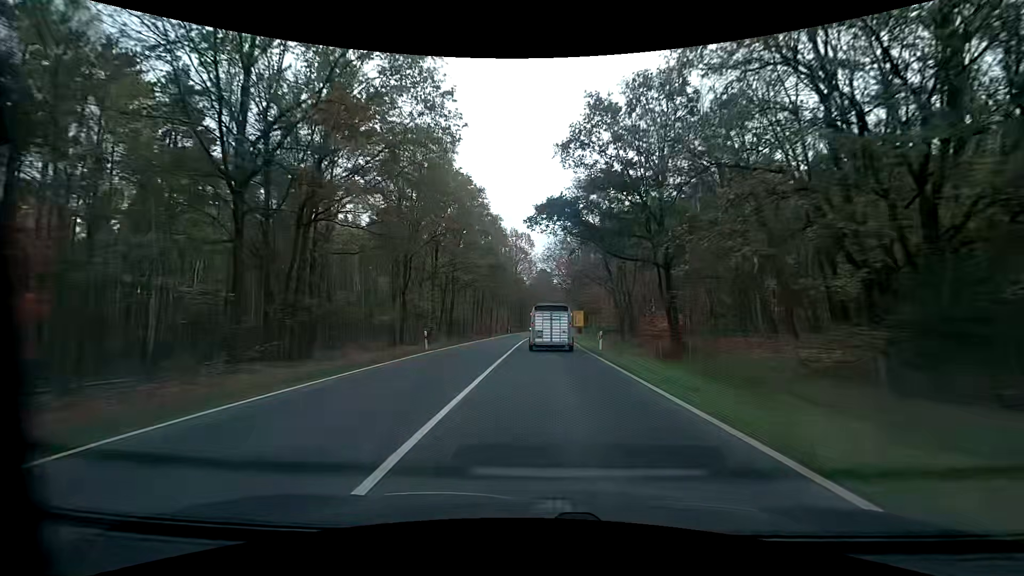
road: primary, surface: asphalt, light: Day
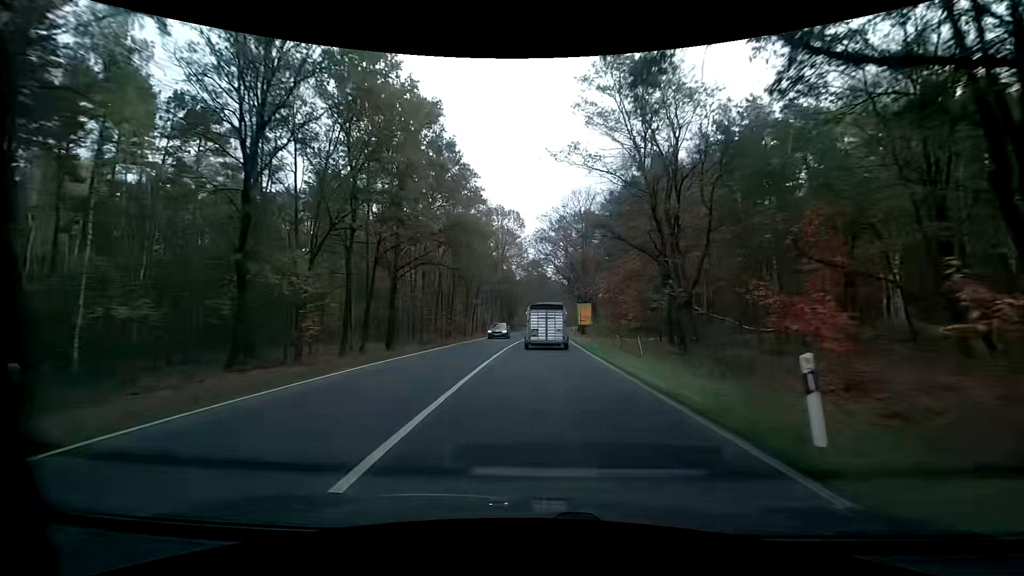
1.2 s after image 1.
(+0.2, +21.4) m; +1°
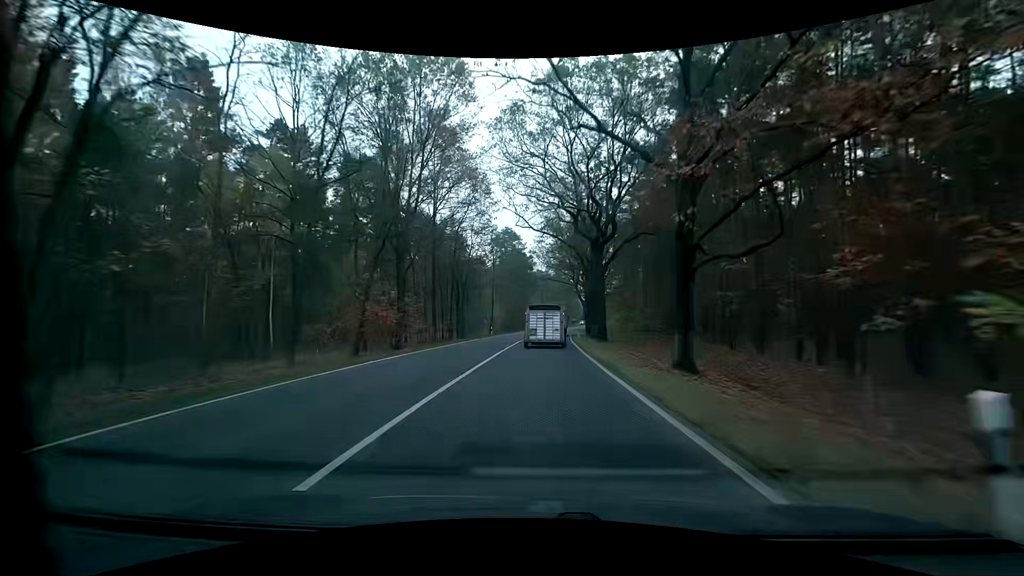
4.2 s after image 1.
(+1.2, +53.7) m; +2°
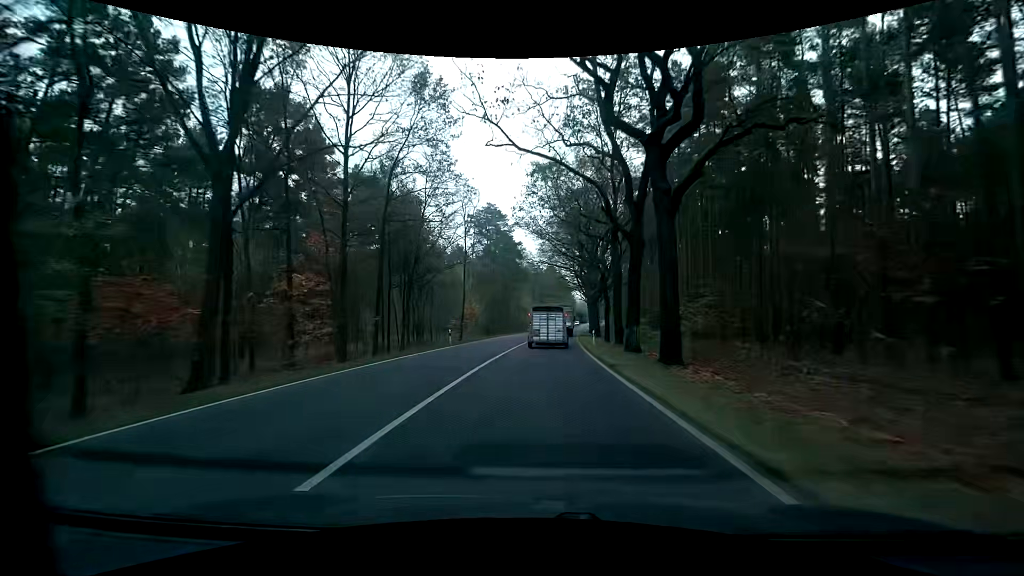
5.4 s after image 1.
(+0.2, +21.7) m; +1°
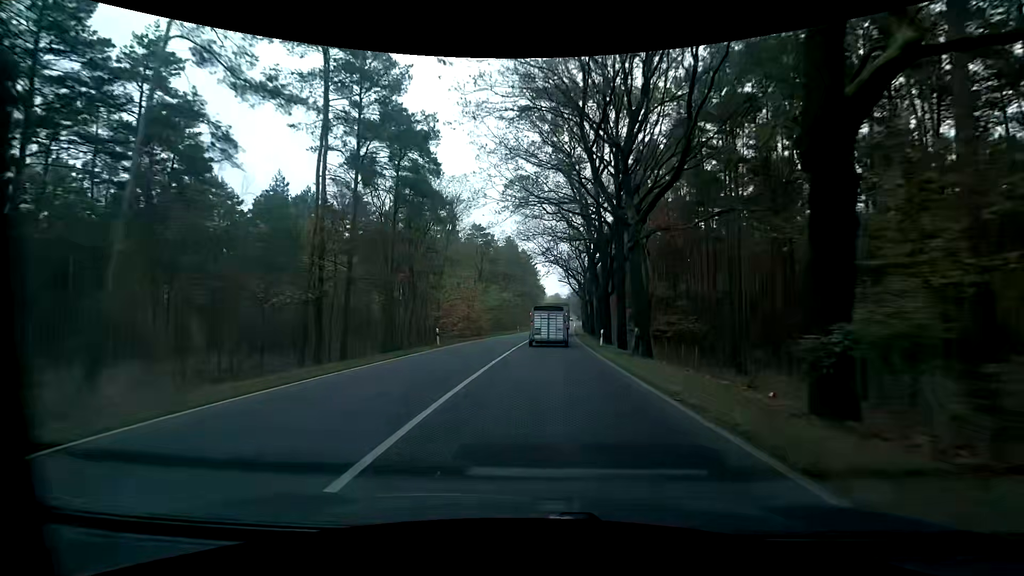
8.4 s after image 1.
(+1.8, +55.1) m; +4°
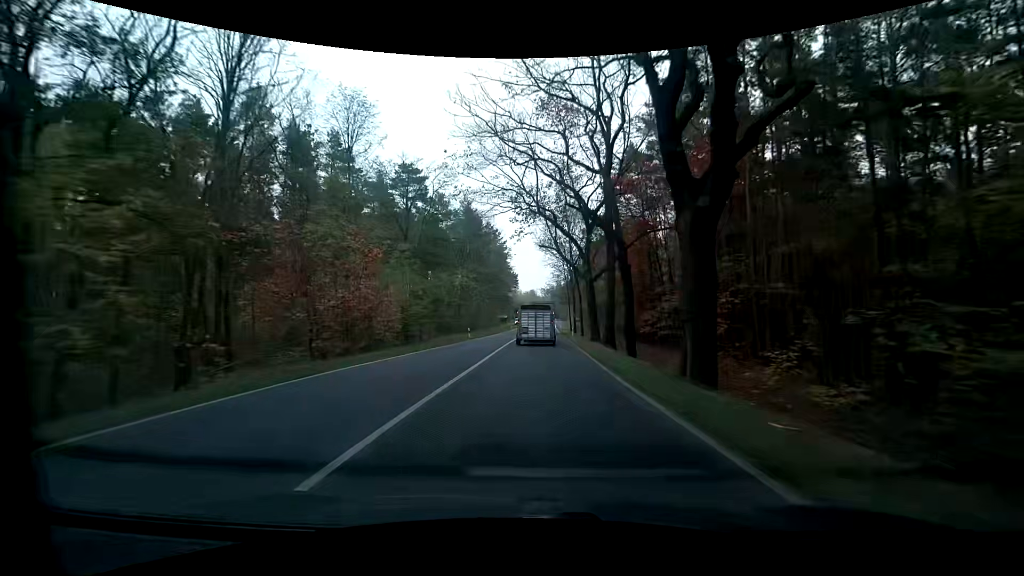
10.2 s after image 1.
(+1.1, +33.5) m; +3°
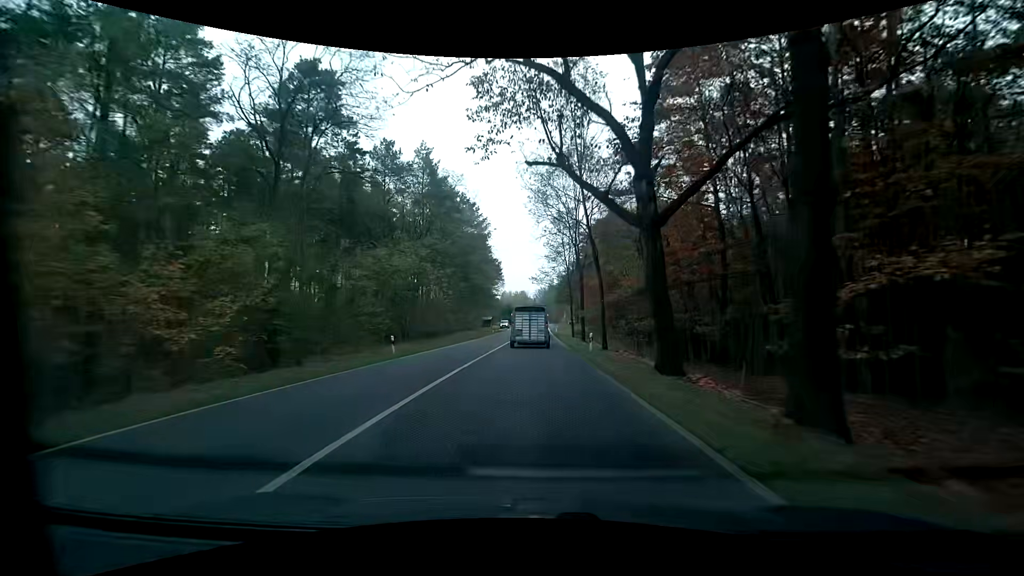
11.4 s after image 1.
(+0.3, +22.2) m; +1°
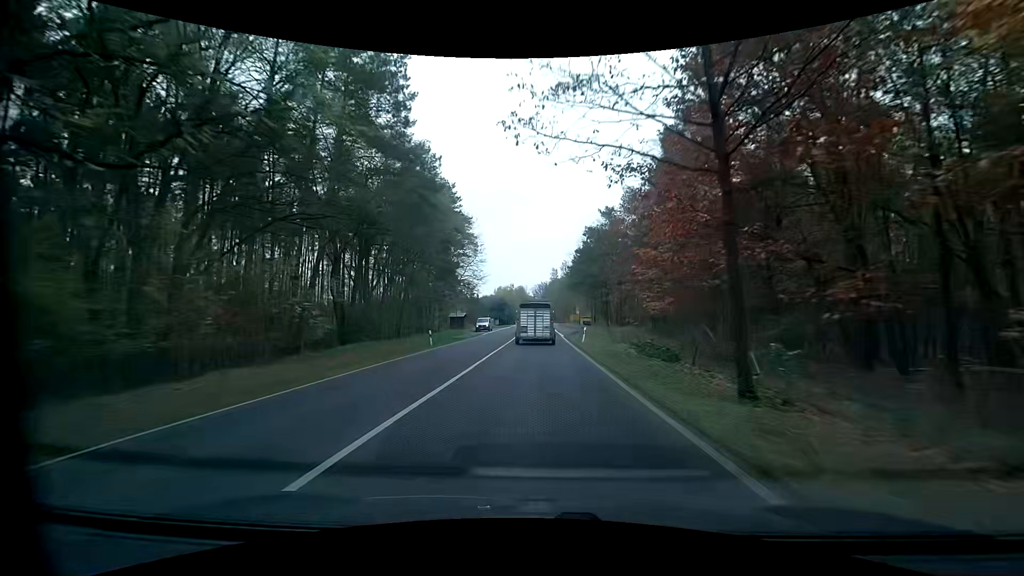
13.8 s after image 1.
(-0.1, +43.9) m; 0°
(0, +10) (0, +20) (0, +30) (0, +40) (0, +50) (0, +60) (0, +70) (0, +80) (0, +90) (0, +100) m
